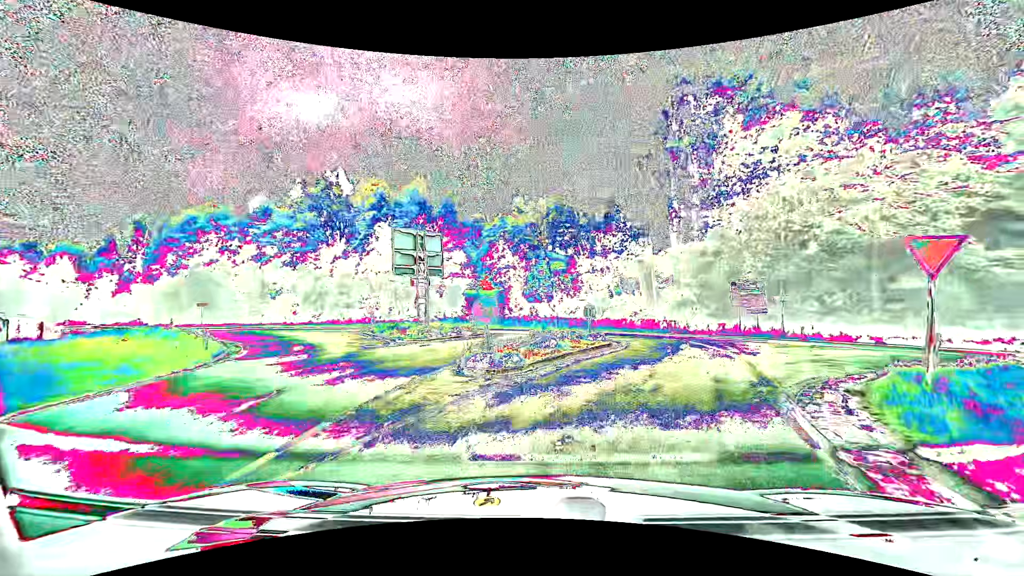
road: tertiary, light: Day
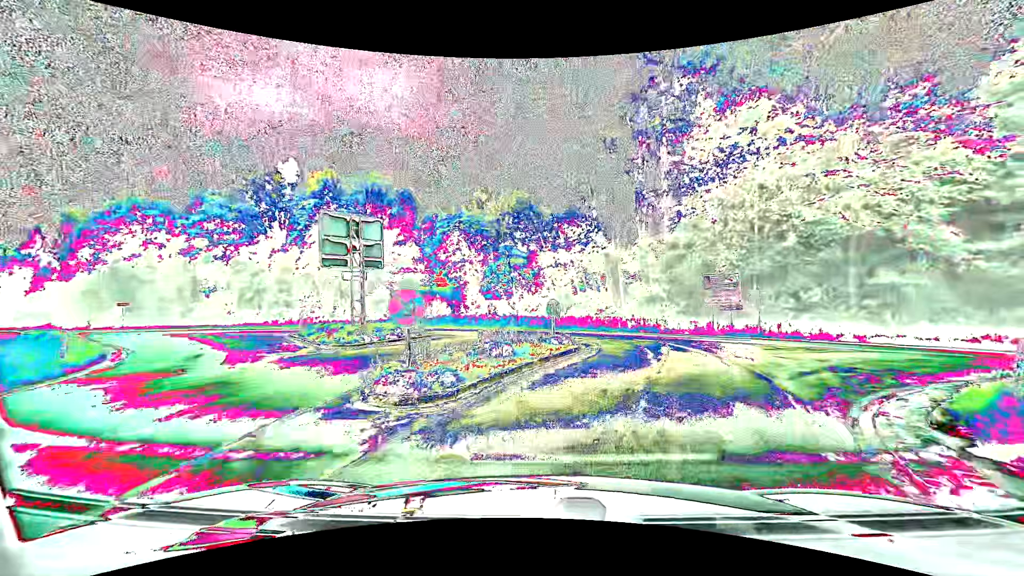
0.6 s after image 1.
(+0.1, +3.3) m; +4°
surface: asphalt
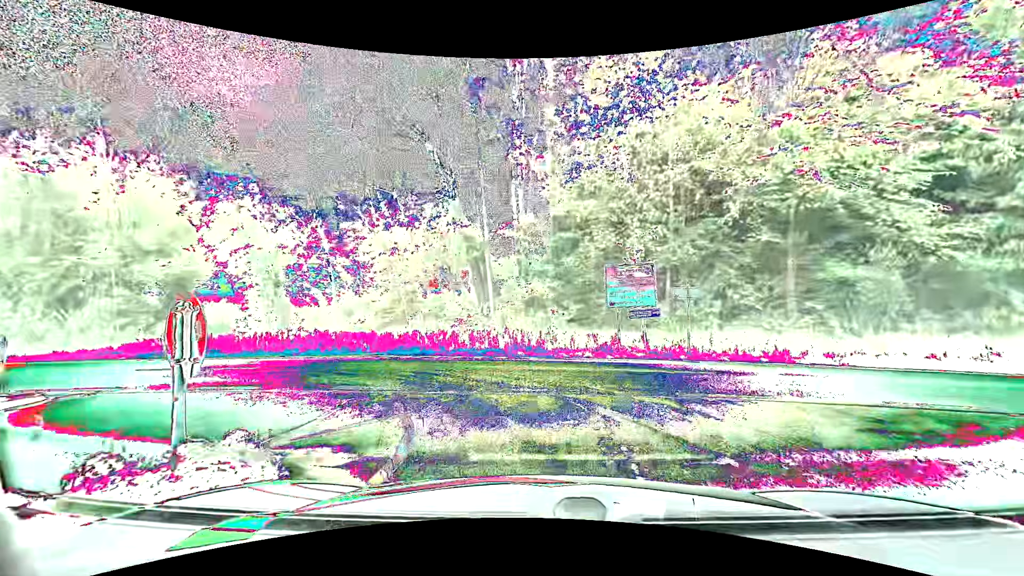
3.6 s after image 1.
(+1.5, +11.0) m; +15°
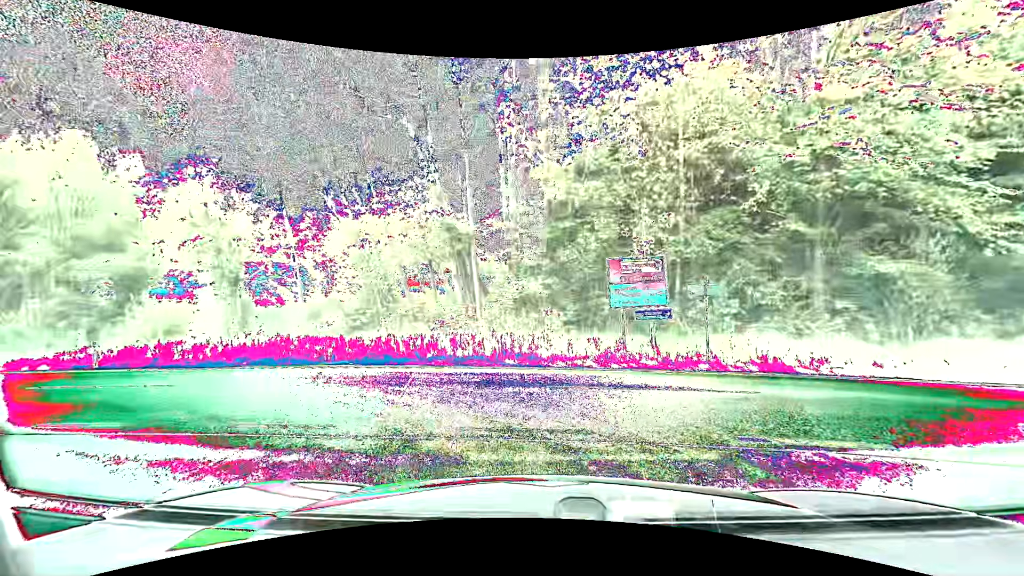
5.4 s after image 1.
(0.0, +2.6) m; +2°
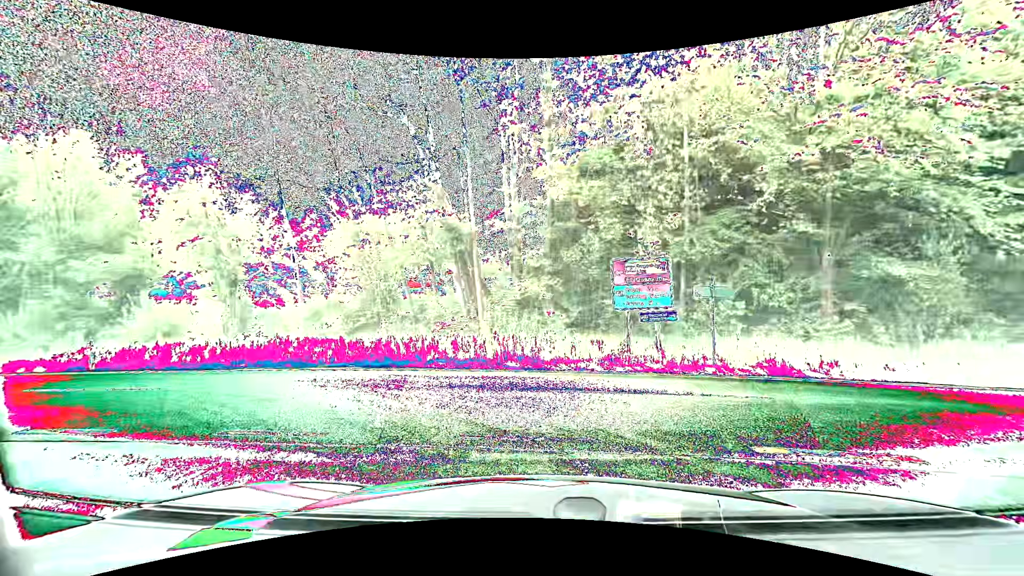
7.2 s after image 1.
(0.0, +0.3) m; 0°
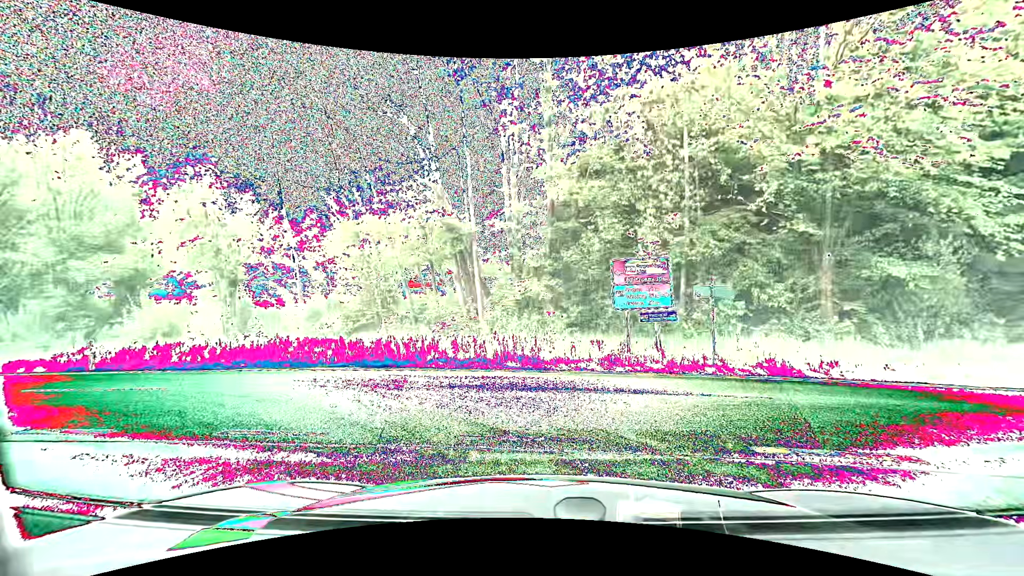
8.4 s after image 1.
(0.0, 0.0) m; 0°
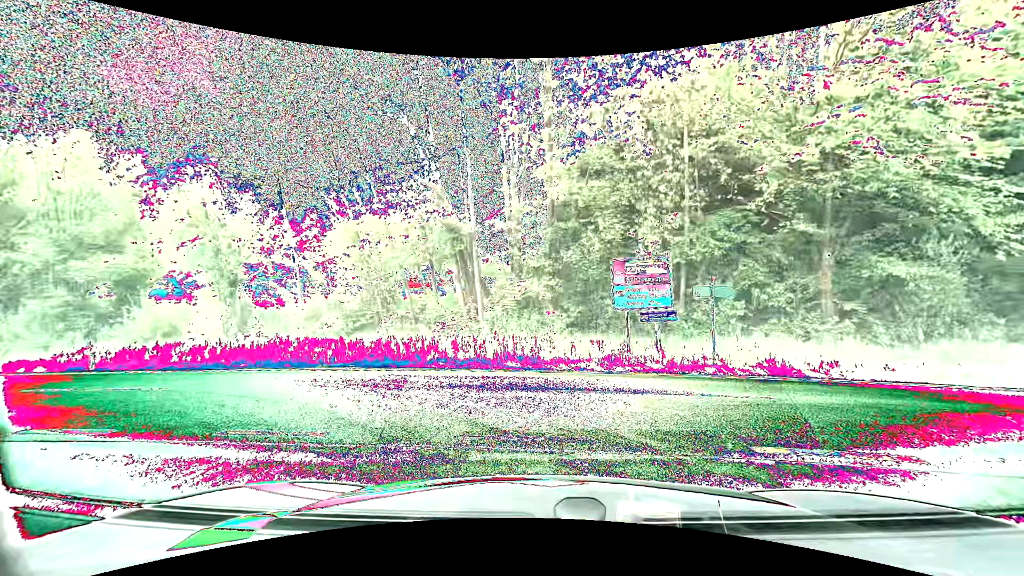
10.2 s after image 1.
(0.0, 0.0) m; 0°
(-2, +9) (-11, +14) (-21, +16) (-31, +17) (-41, +18) (-51, +18) (-61, +19) (-71, +20) (-81, +21) (-91, +22) m
